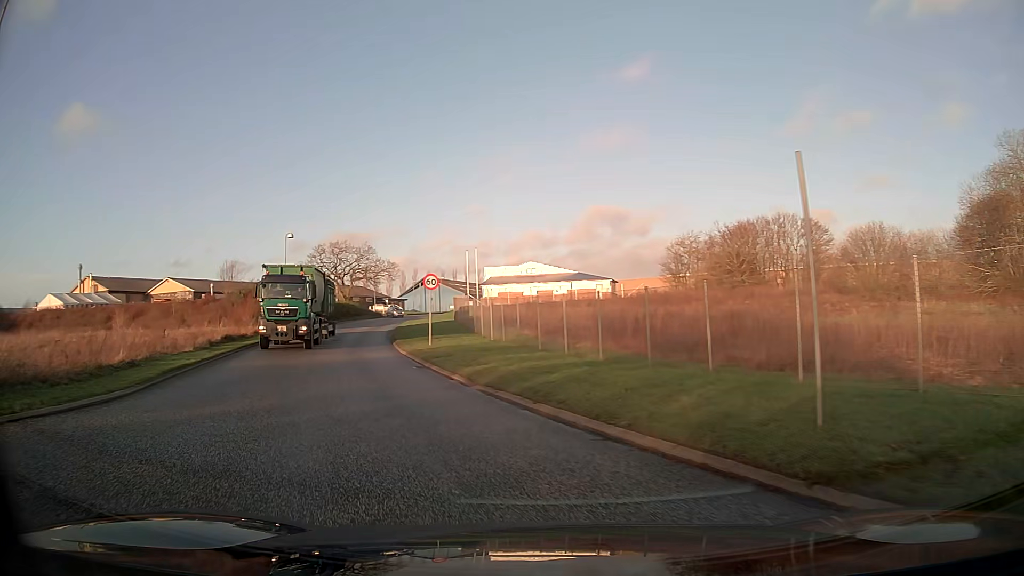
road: unclassified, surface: asphalt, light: Day
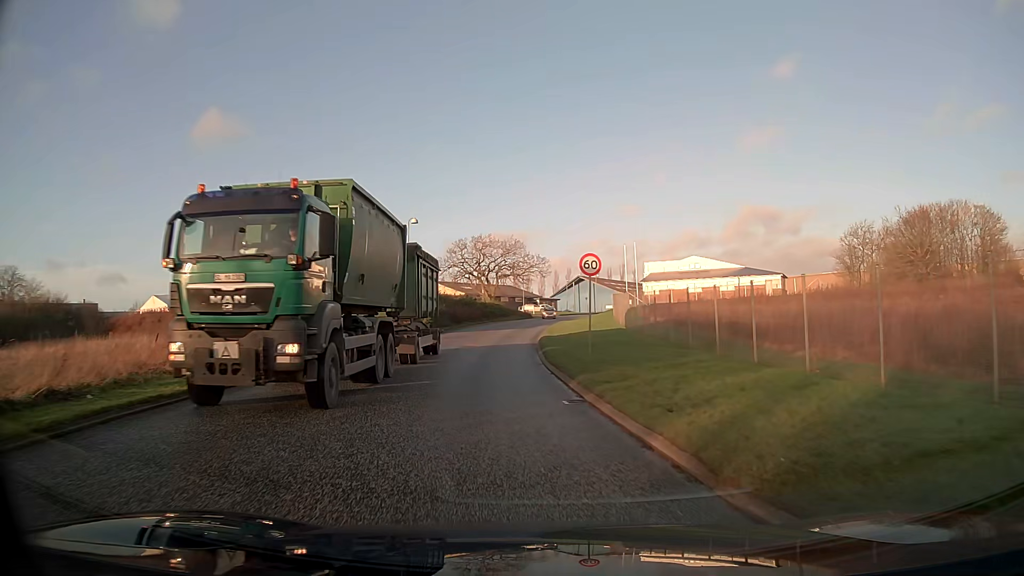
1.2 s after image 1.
(-1.3, +9.2) m; -13°
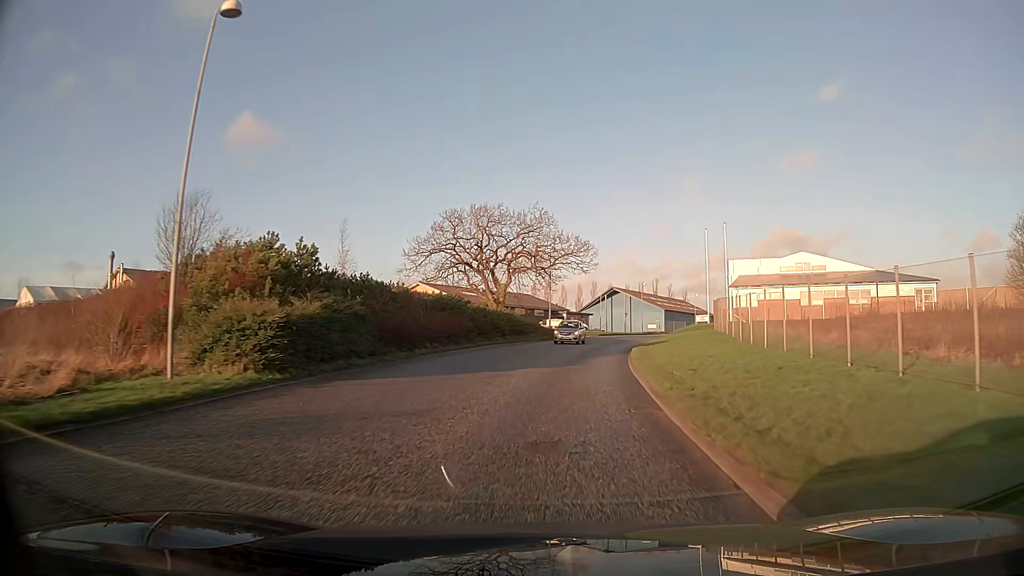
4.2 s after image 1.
(-1.8, +32.7) m; -2°
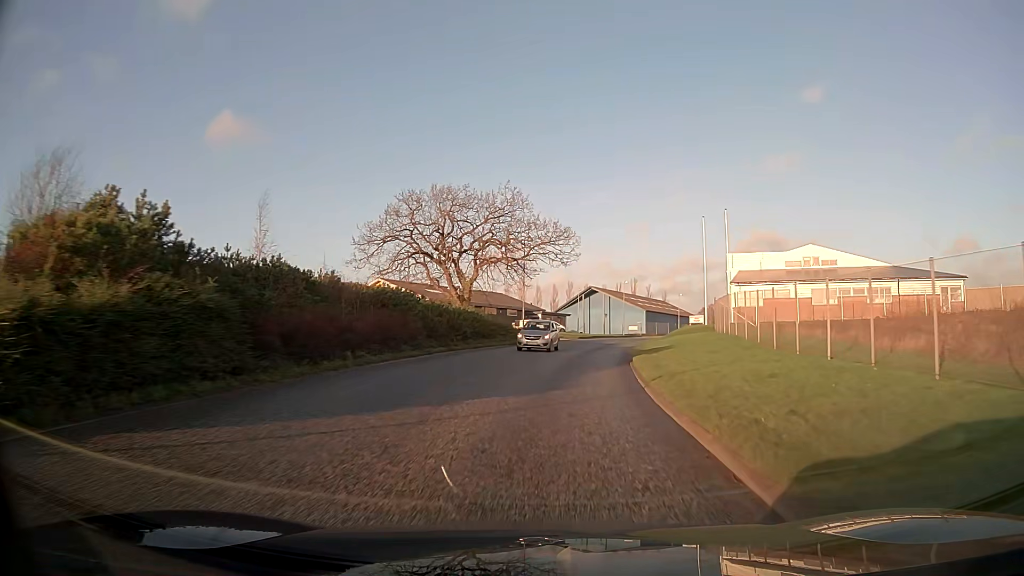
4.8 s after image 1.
(+0.1, +7.9) m; +2°
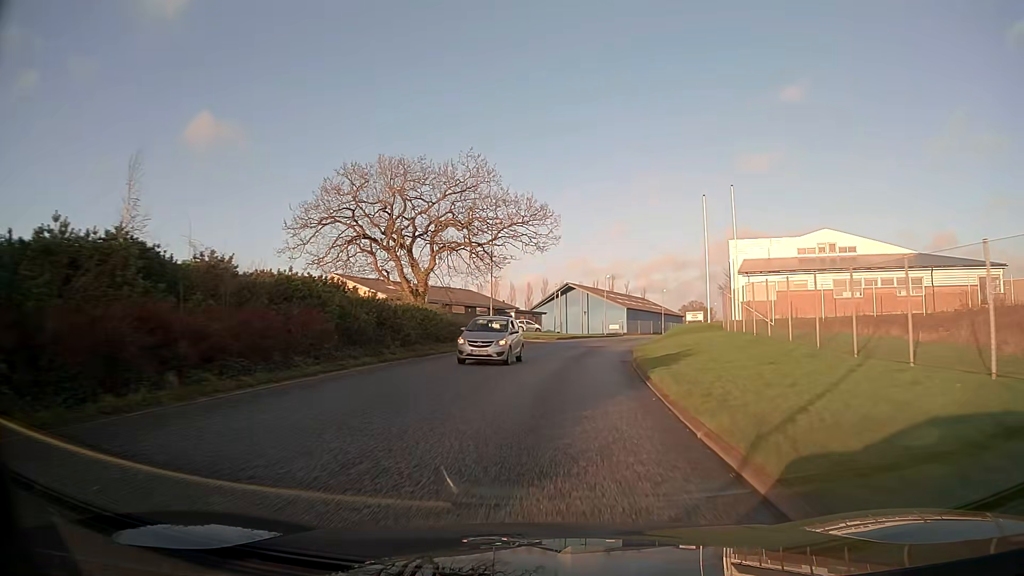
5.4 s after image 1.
(+0.2, +8.3) m; +2°
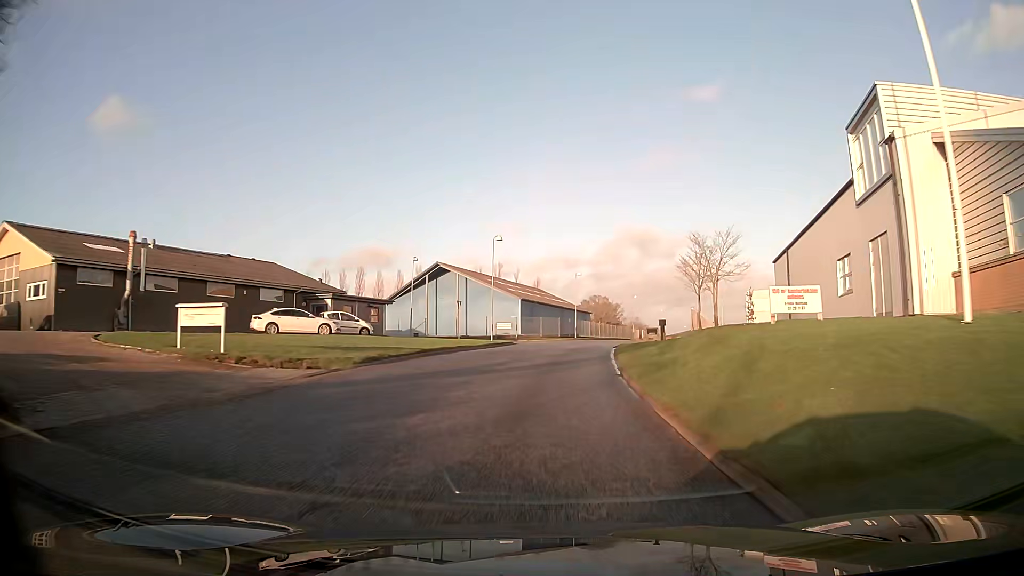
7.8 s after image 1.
(+2.9, +35.3) m; +9°
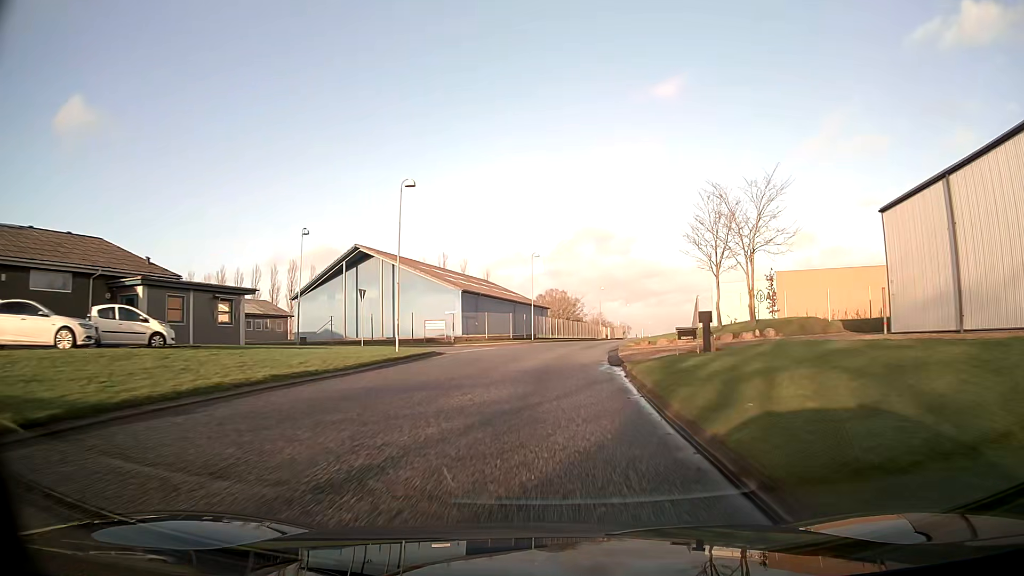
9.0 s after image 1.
(+0.7, +18.5) m; +4°
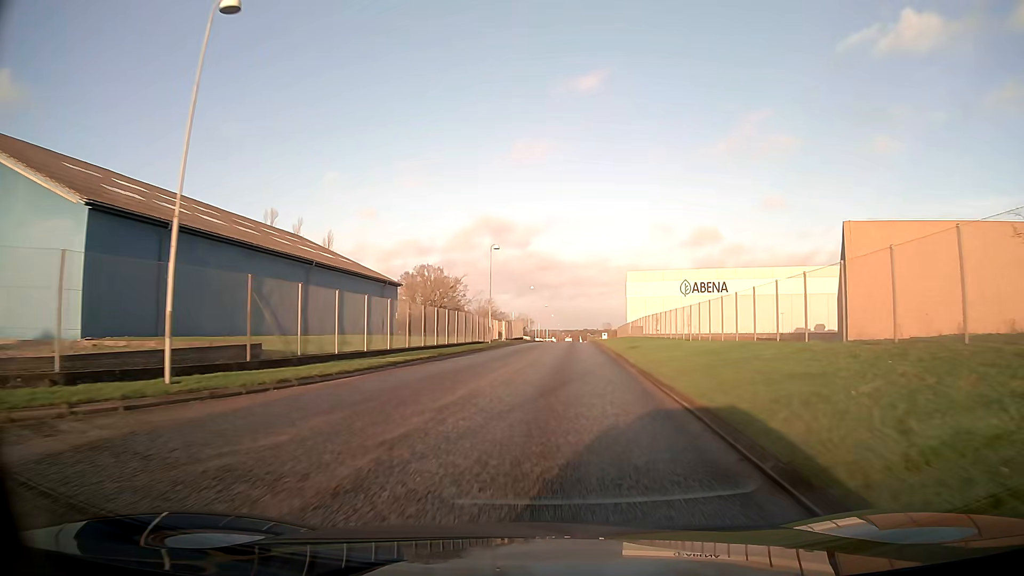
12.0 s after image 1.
(+4.1, +45.8) m; +10°
(0, +10) (0, +20) (+1, +30) (+2, +40) (+2, +50) (+3, +60) (+4, +70) (+4, +80) (+5, +90) (+5, +100) m
